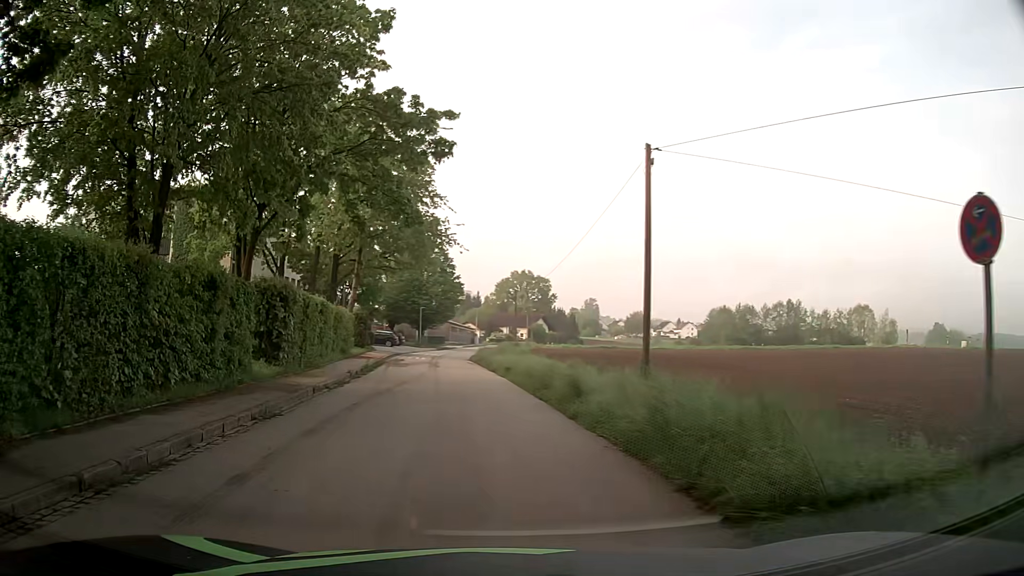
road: tertiary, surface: asphalt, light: Day
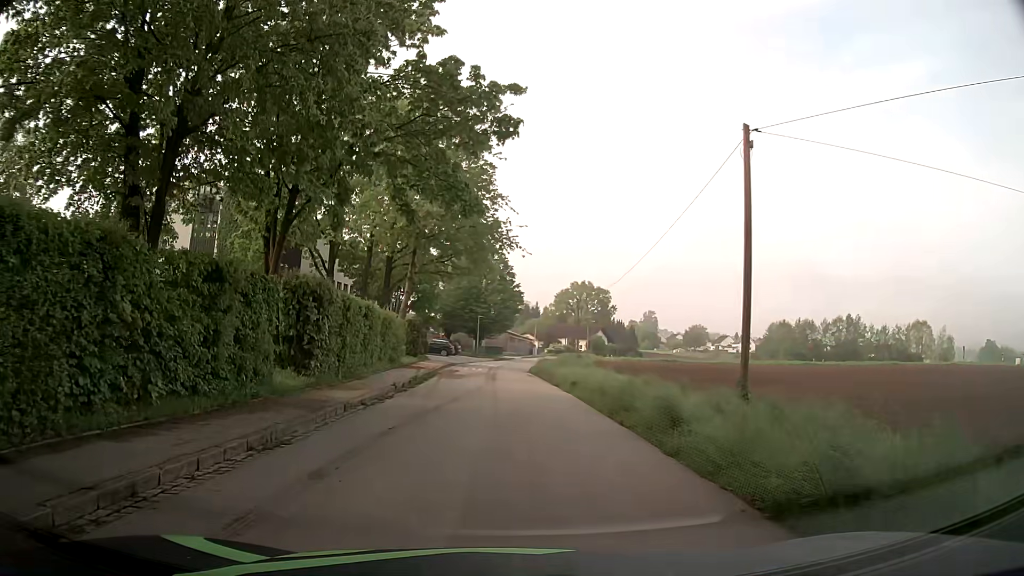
(-0.2, +3.0) m; -6°
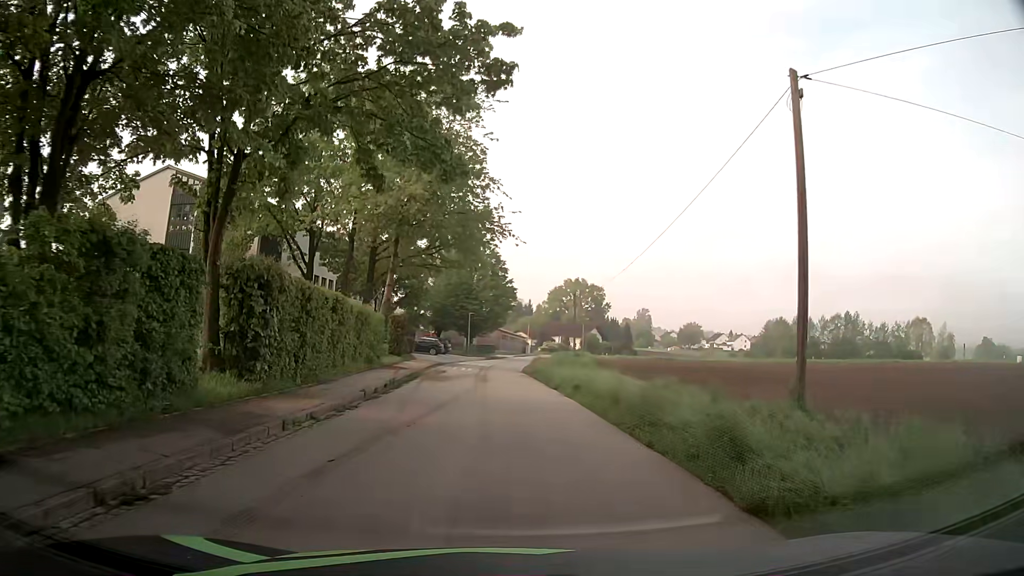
(+0.1, +3.4) m; +1°
